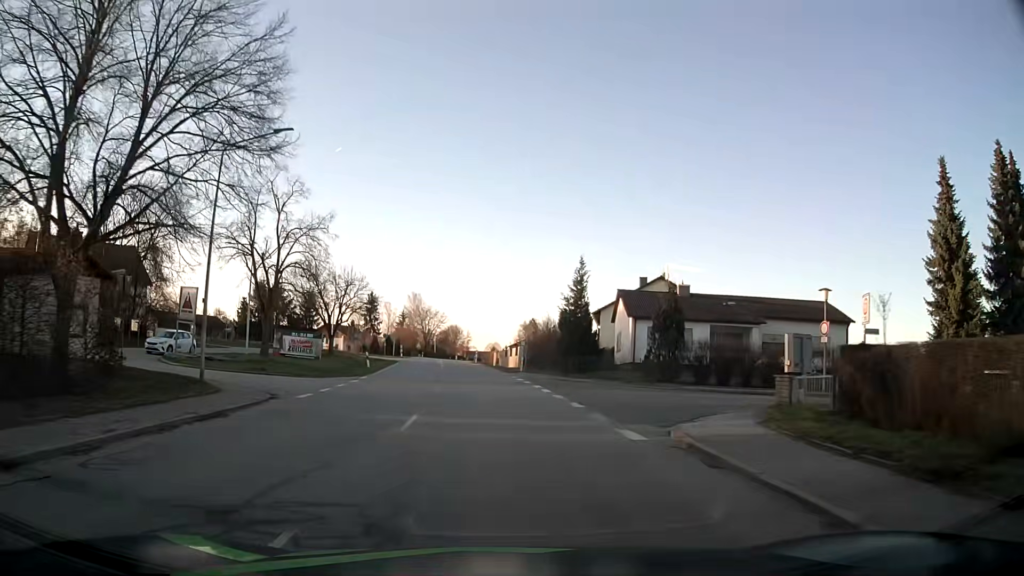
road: secondary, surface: asphalt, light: Day
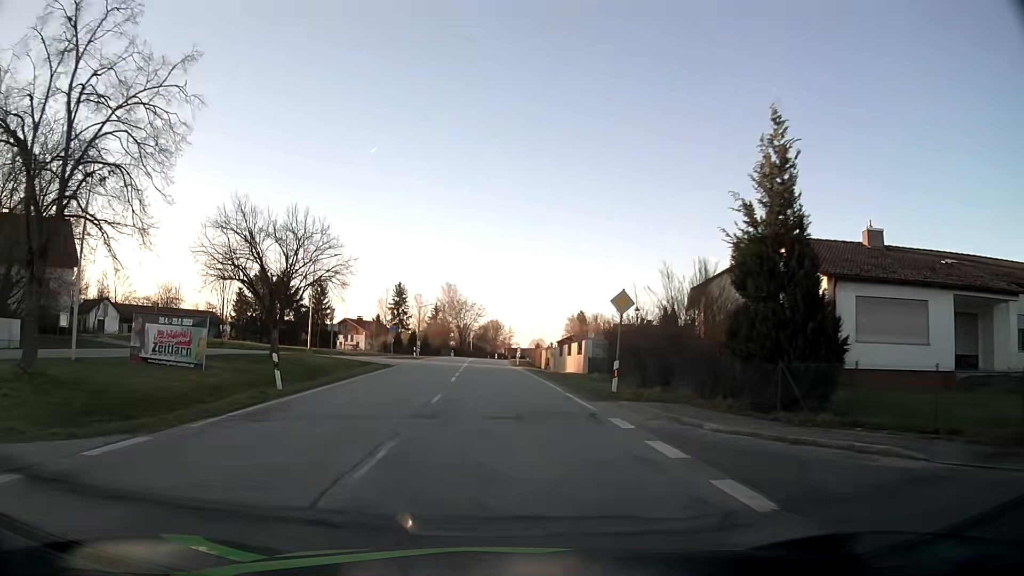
(-0.6, +22.9) m; -3°
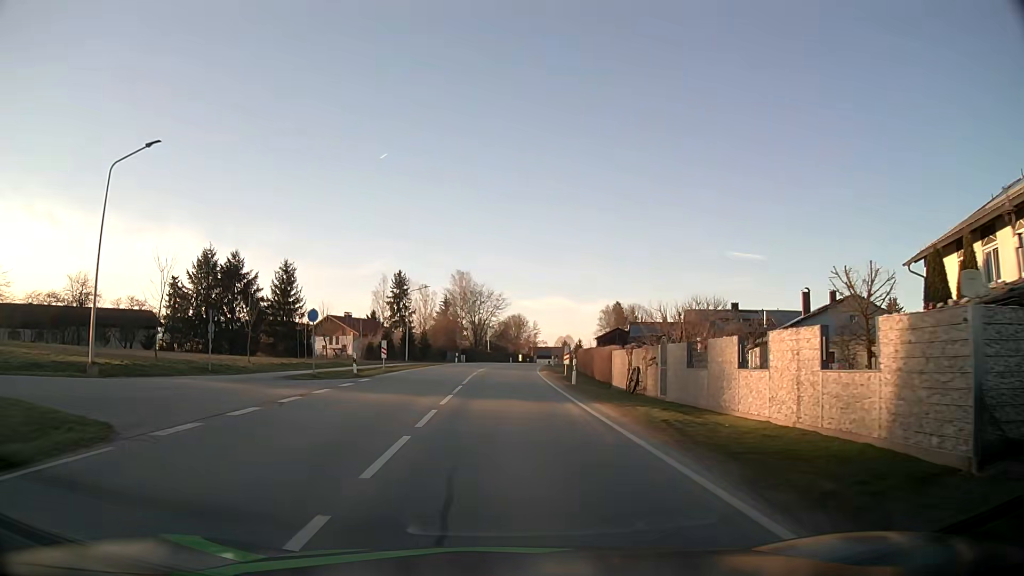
(-0.8, +31.5) m; -2°
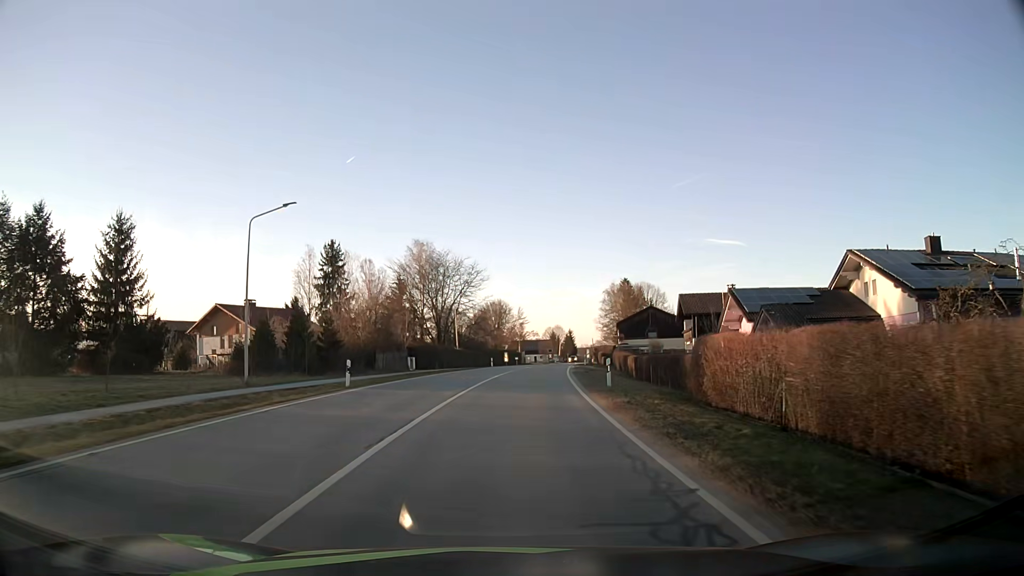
(+0.1, +40.8) m; +2°
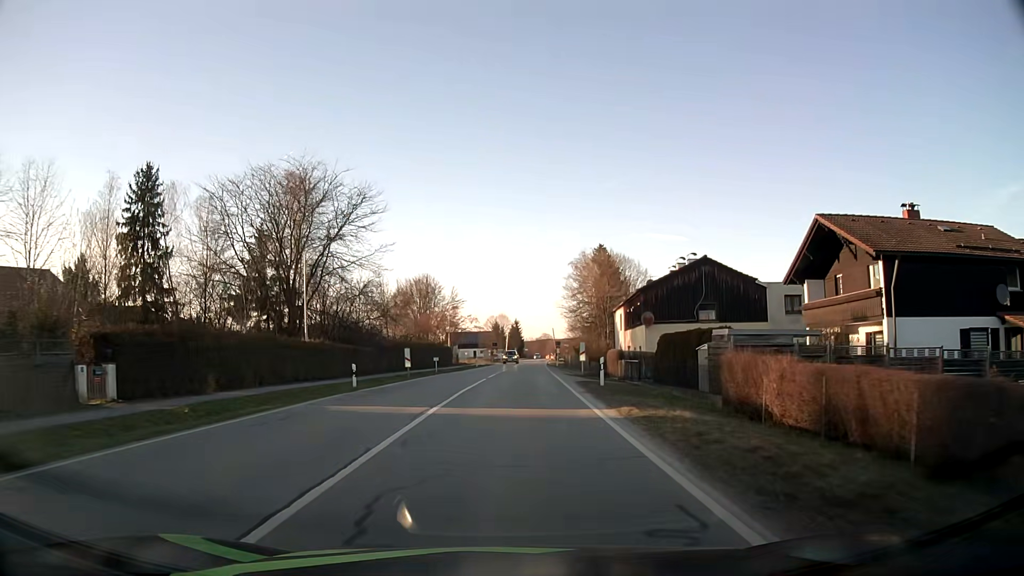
(+2.0, +41.3) m; +5°
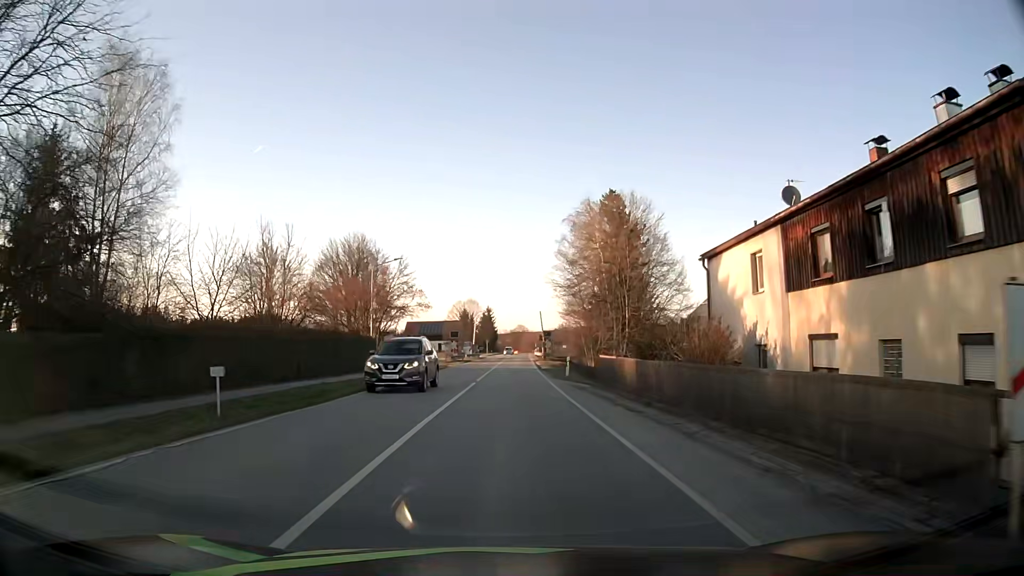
(+0.8, +33.3) m; +2°
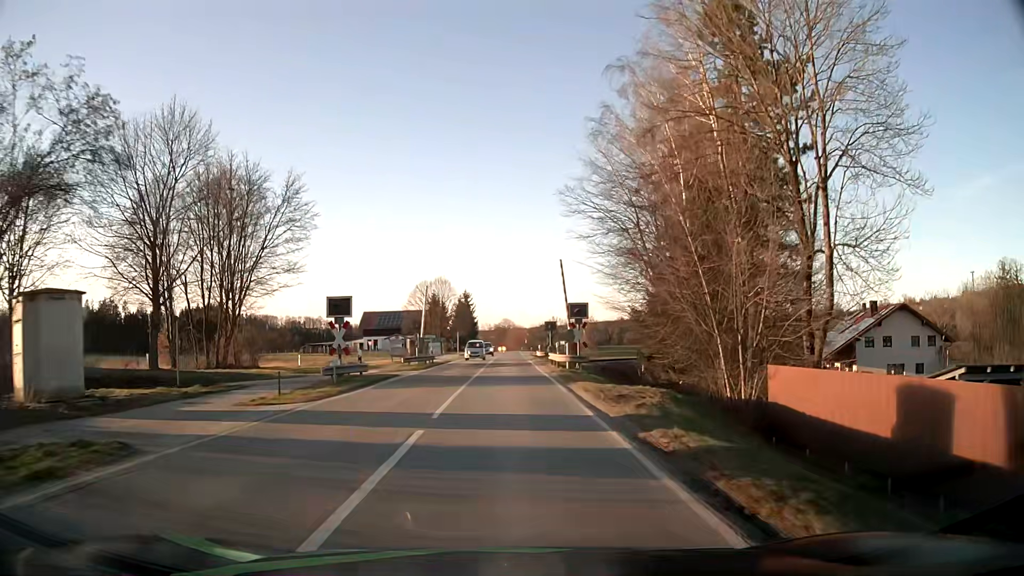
(+0.4, +42.1) m; +1°
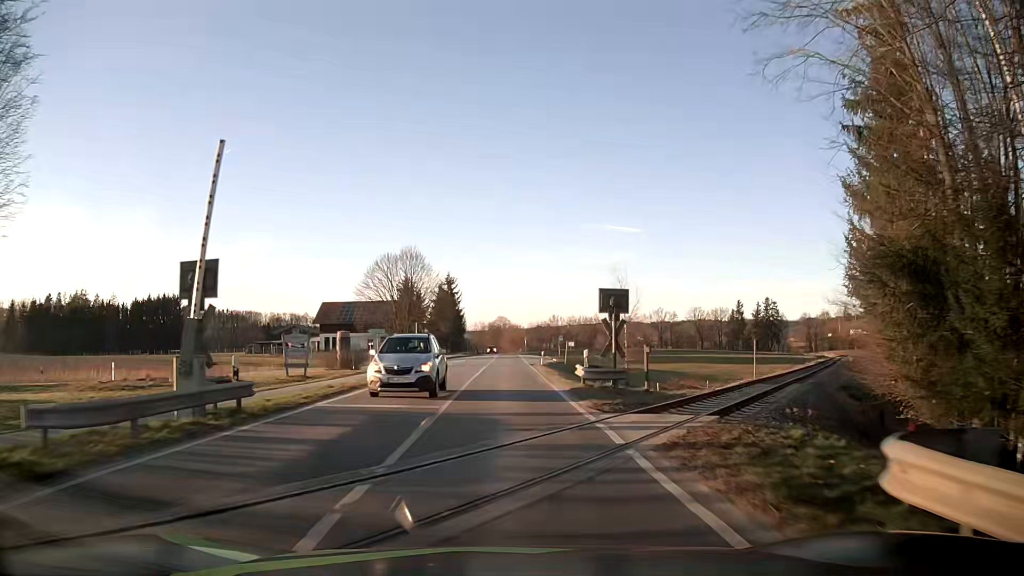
(+0.1, +33.1) m; +1°
(0, +10) (0, +20) (0, +30) (0, +40) (0, +50) (0, +60) (0, +70) (0, +80) (0, +90) (0, +100) m
